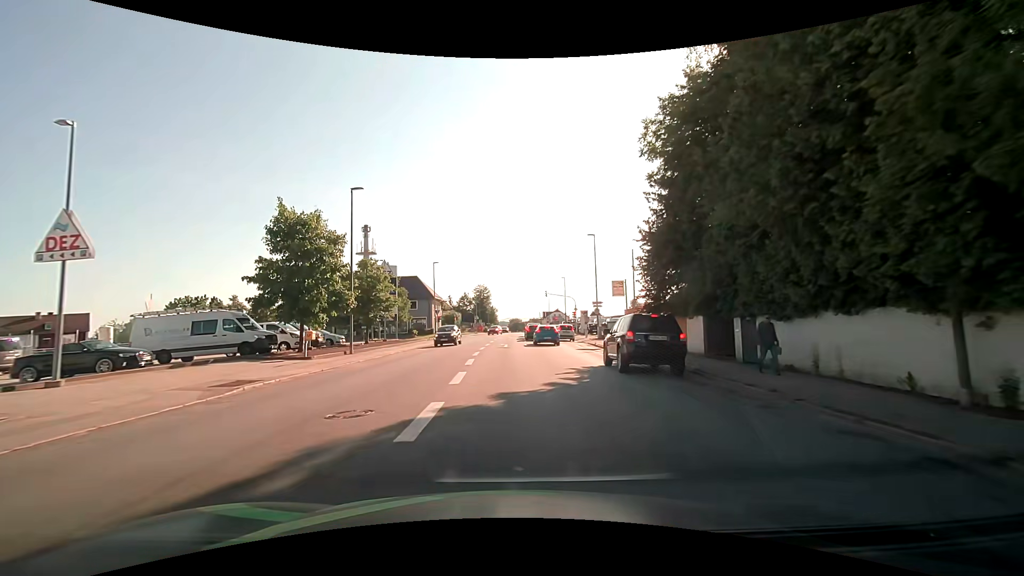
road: tertiary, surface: asphalt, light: Day
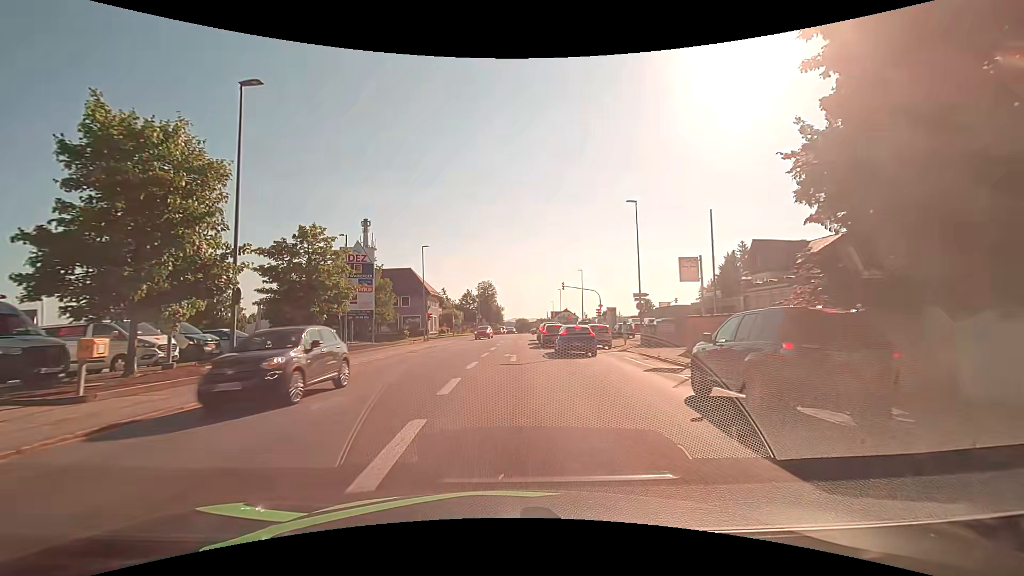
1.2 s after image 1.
(-0.3, +13.5) m; -1°
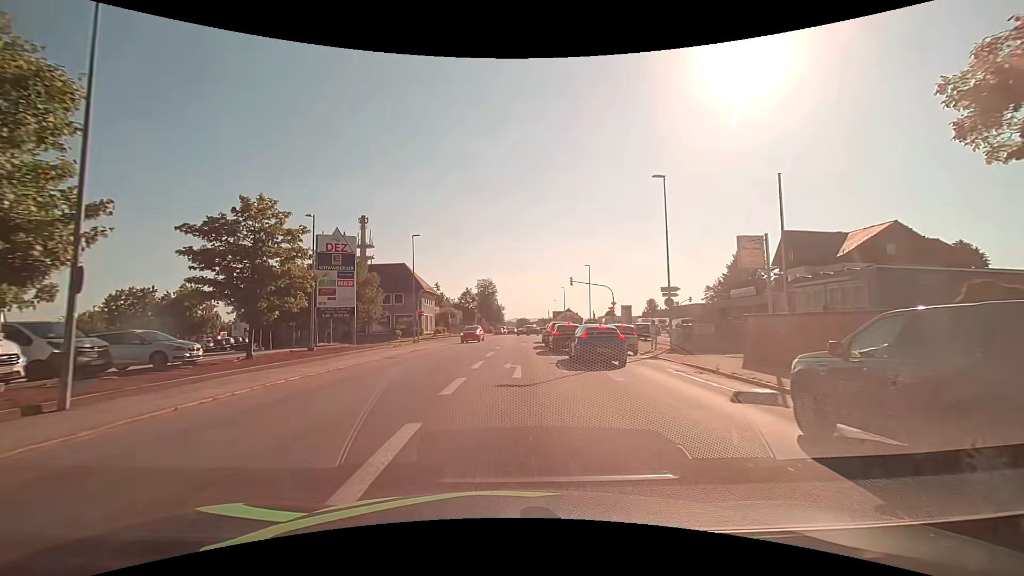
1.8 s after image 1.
(0.0, +6.1) m; 0°
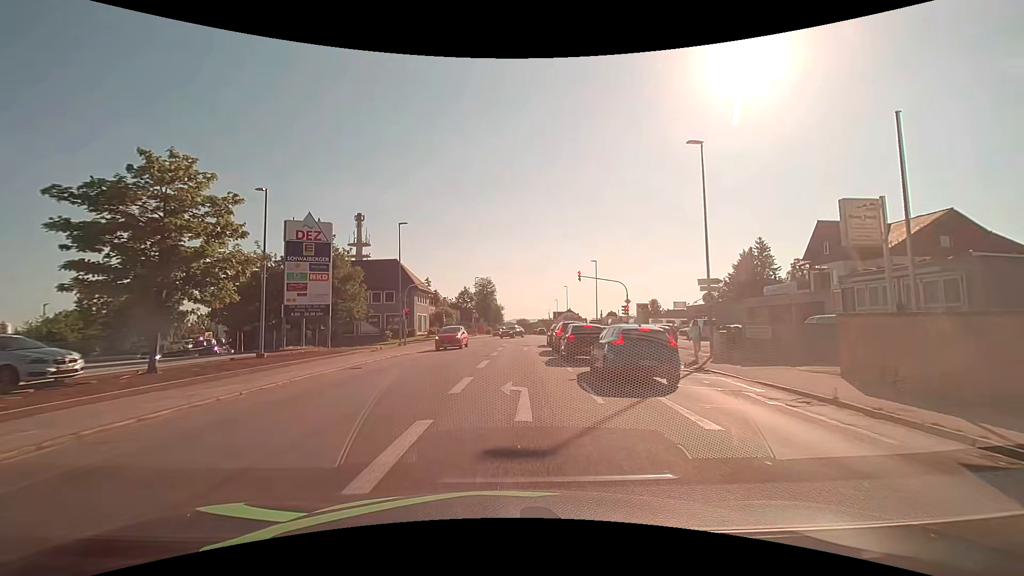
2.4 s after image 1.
(-0.1, +5.7) m; -1°
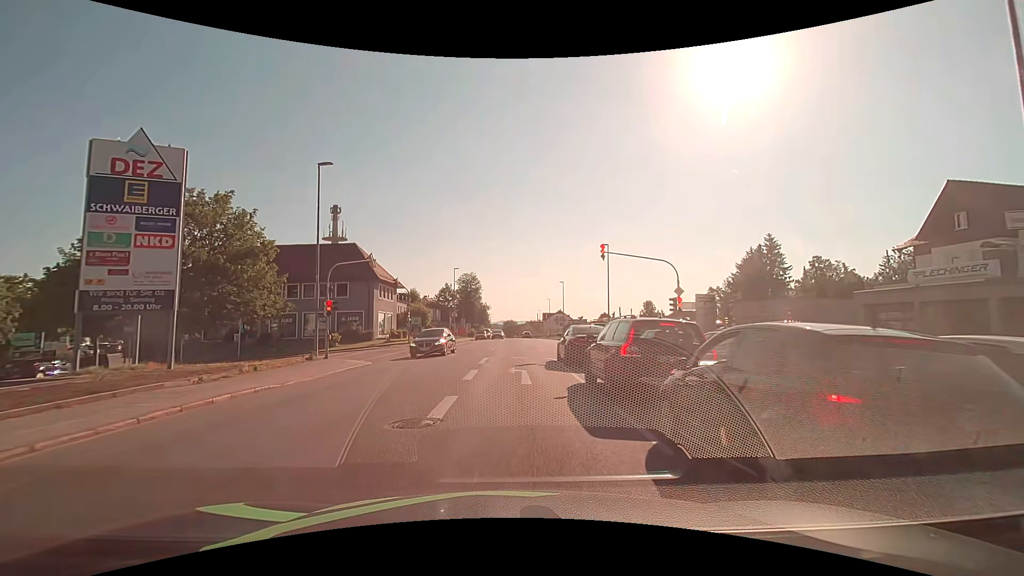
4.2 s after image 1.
(+0.3, +15.2) m; +2°
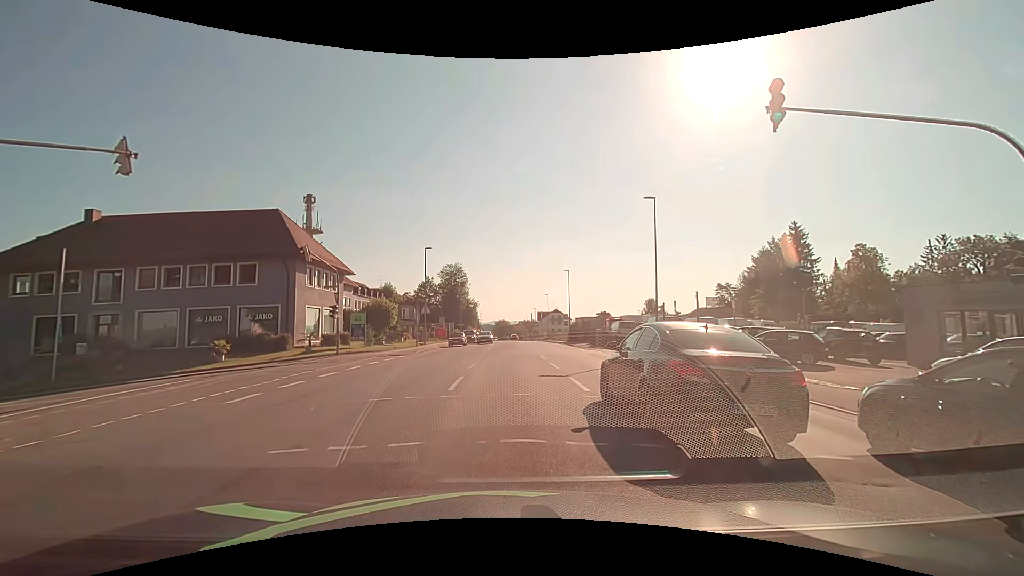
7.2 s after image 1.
(+0.2, +18.8) m; +1°
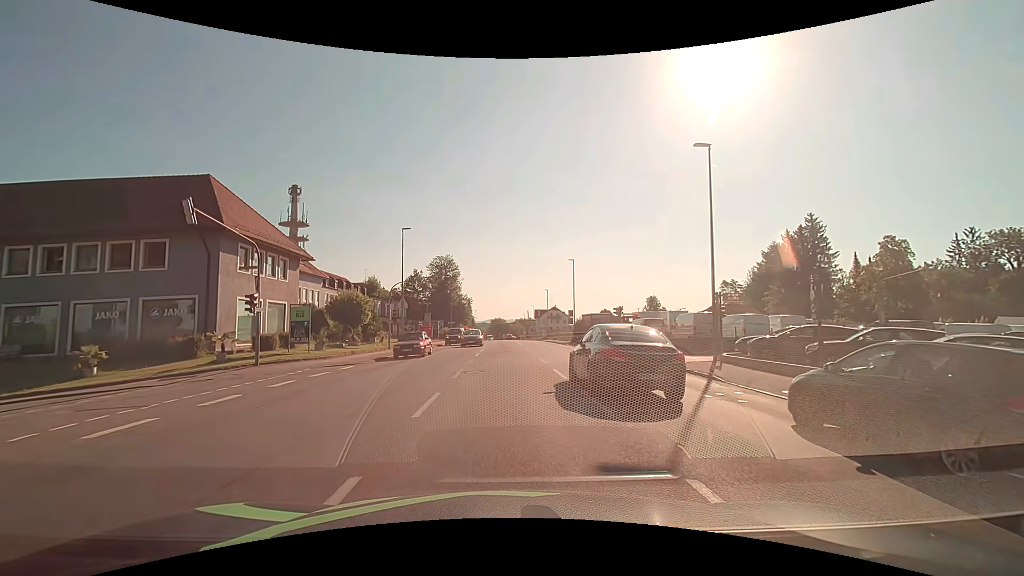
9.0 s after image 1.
(0.0, +9.4) m; 0°
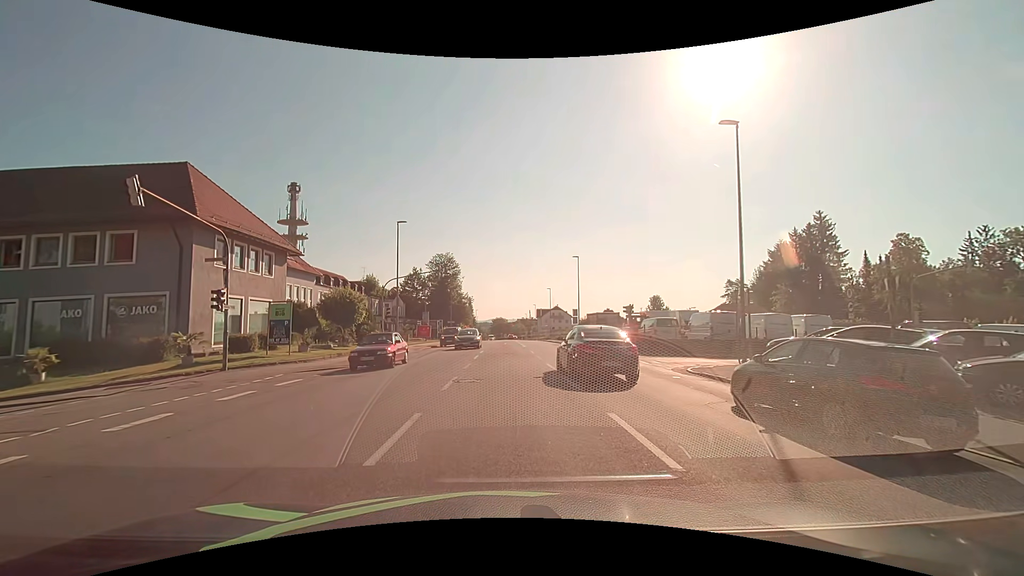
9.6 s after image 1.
(0.0, +2.5) m; -1°
